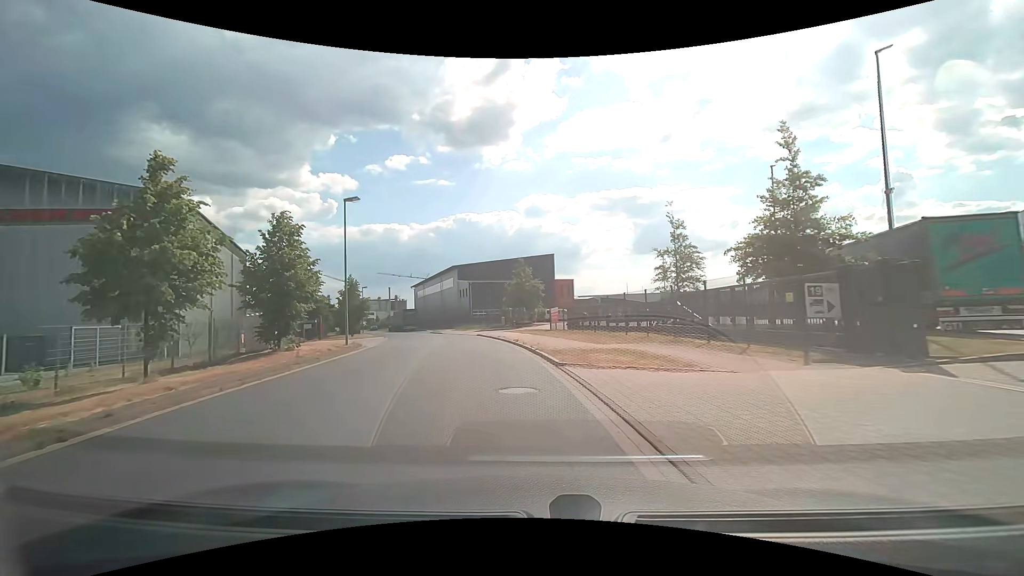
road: residential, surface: asphalt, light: Day
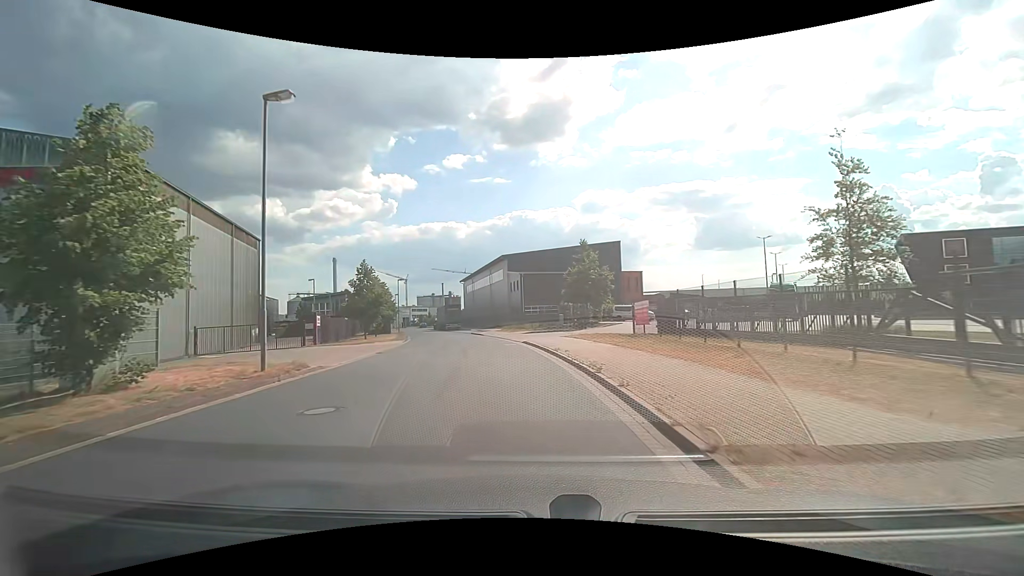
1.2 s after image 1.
(-0.8, +13.0) m; -7°
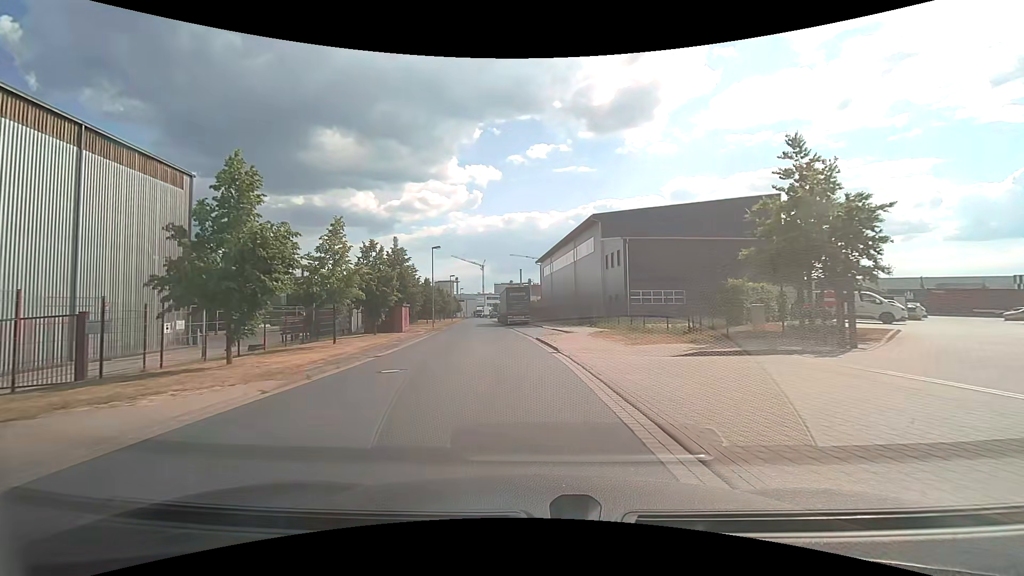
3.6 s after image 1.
(-2.3, +26.7) m; -9°
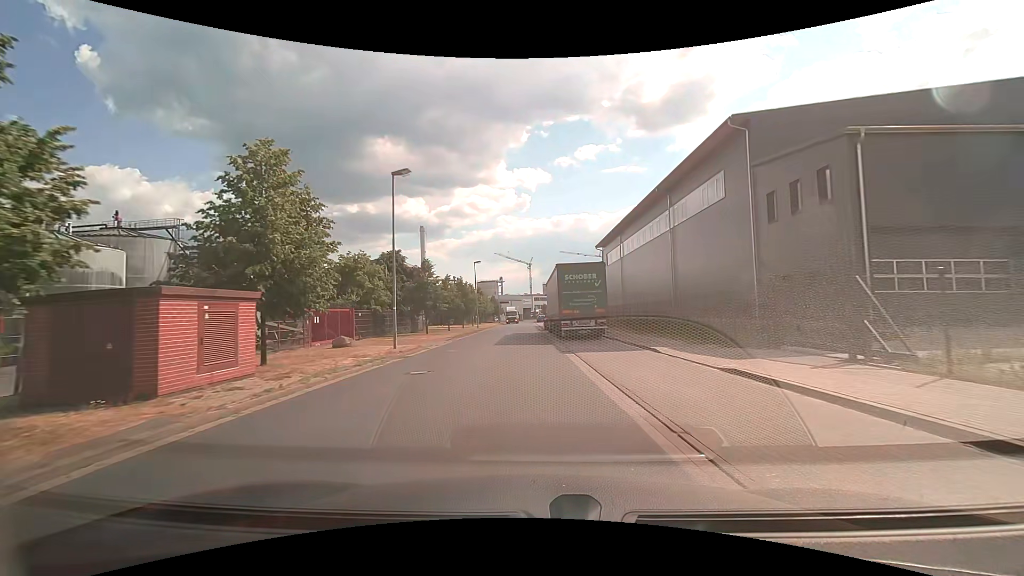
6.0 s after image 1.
(-1.6, +26.4) m; -7°
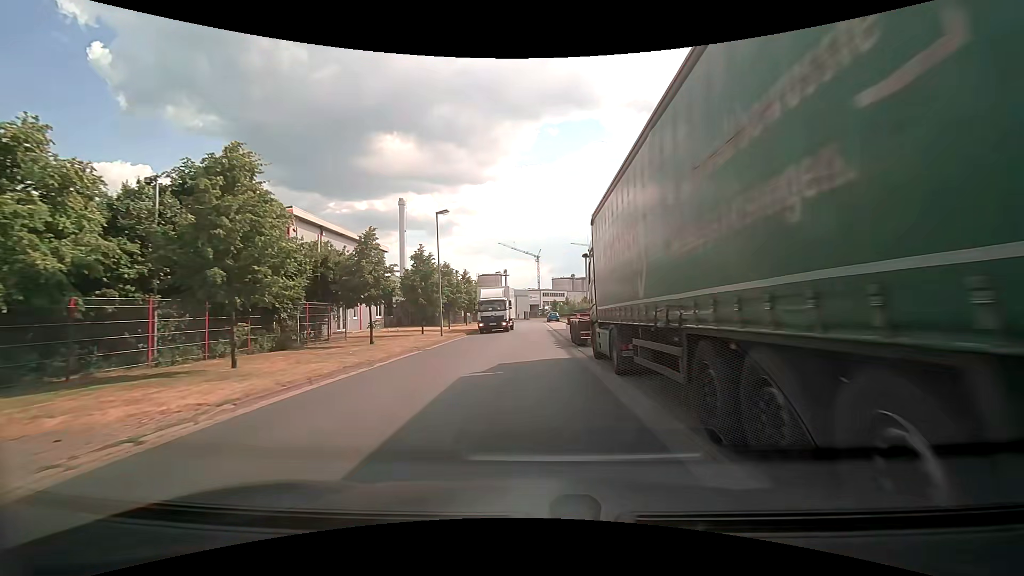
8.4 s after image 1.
(-0.2, +26.6) m; 0°
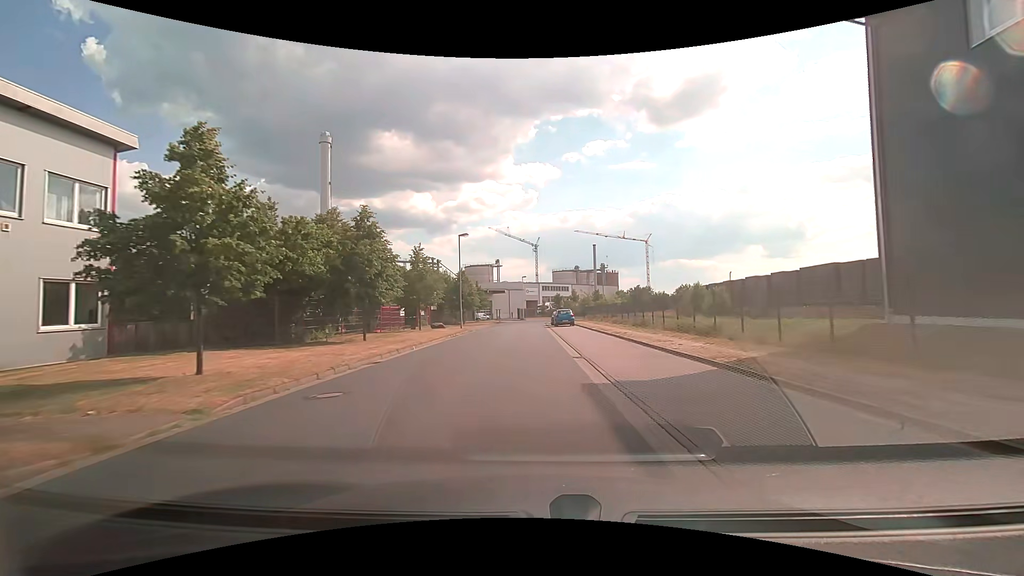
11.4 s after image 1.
(0.0, +34.5) m; 0°
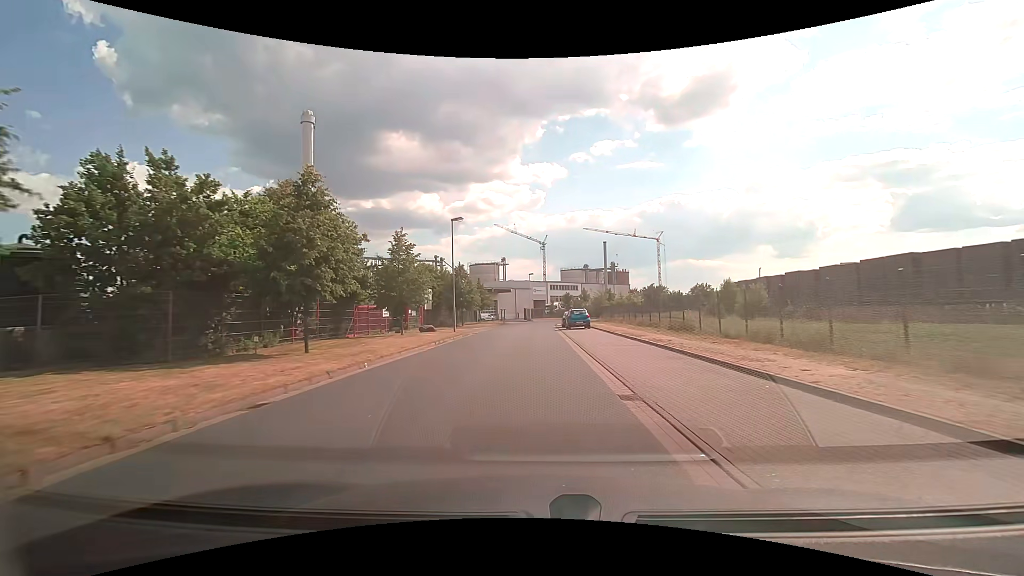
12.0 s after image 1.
(0.0, +7.0) m; 0°
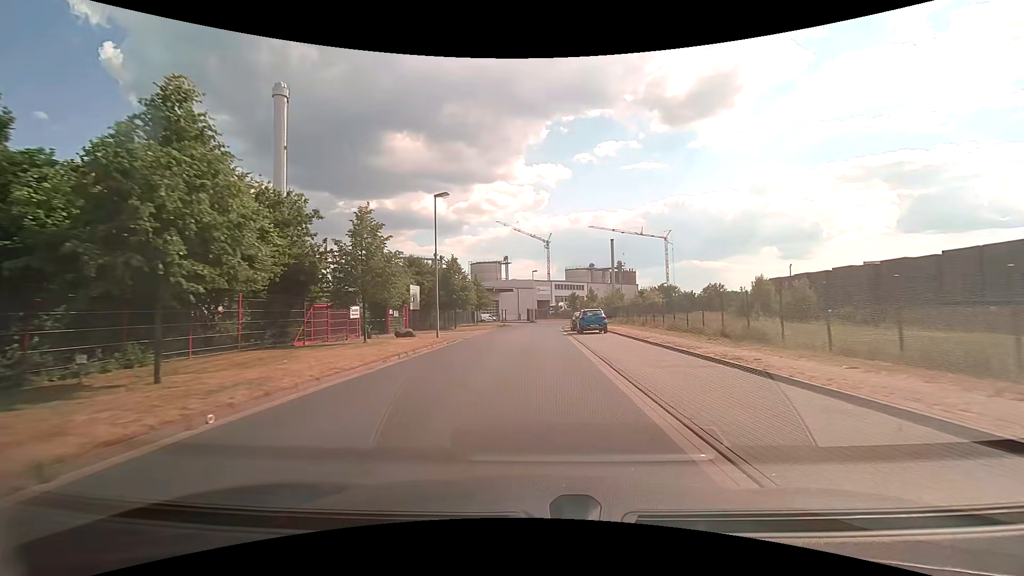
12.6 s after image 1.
(0.0, +7.1) m; -1°
(0, +10) (0, +20) (0, +30) (+1, +40) (+1, +50) (+2, +60) (+5, +70) (+8, +79) (+13, +88) (+20, +95) m
